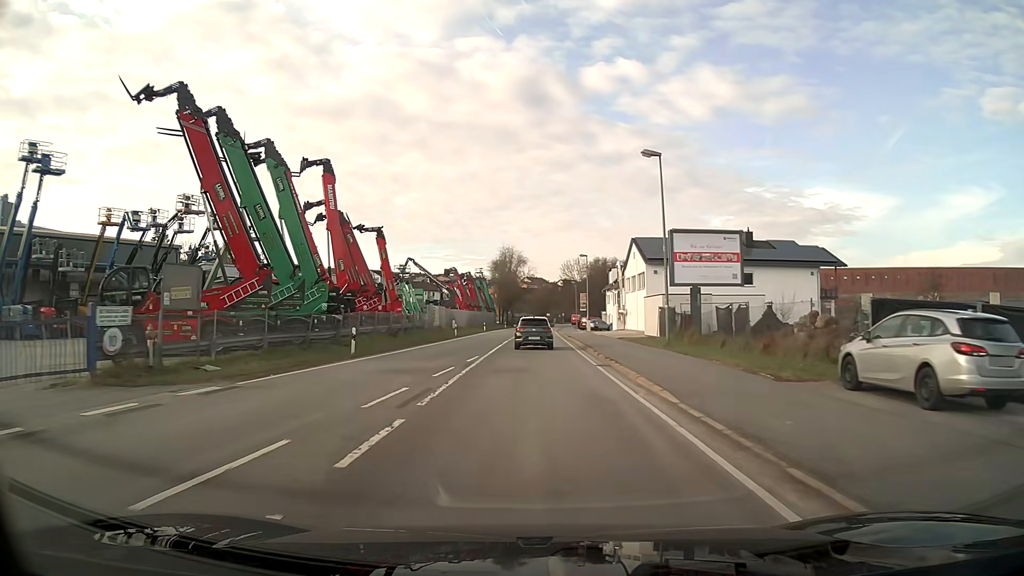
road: primary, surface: asphalt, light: Day
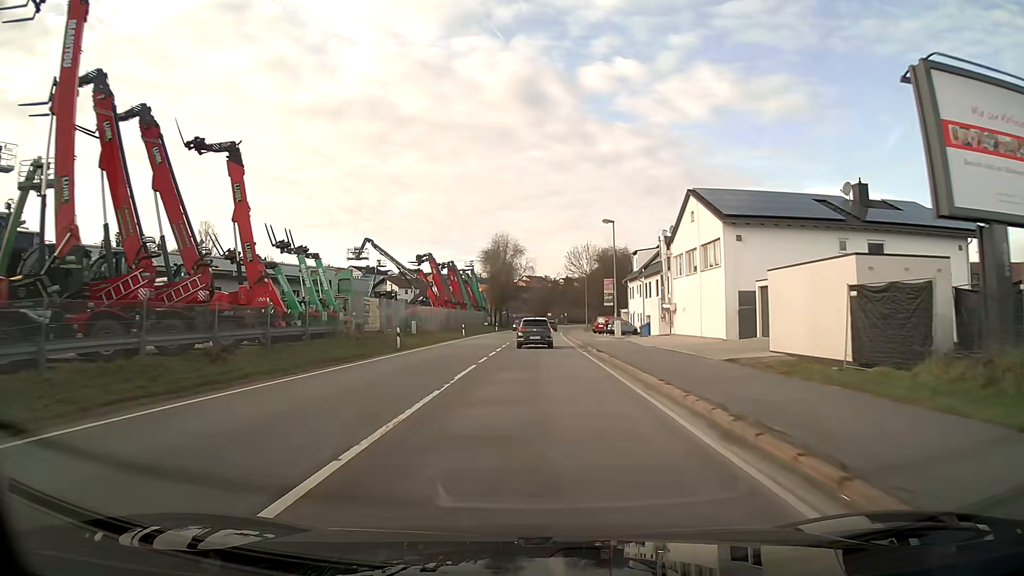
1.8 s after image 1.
(0.0, +24.4) m; 0°
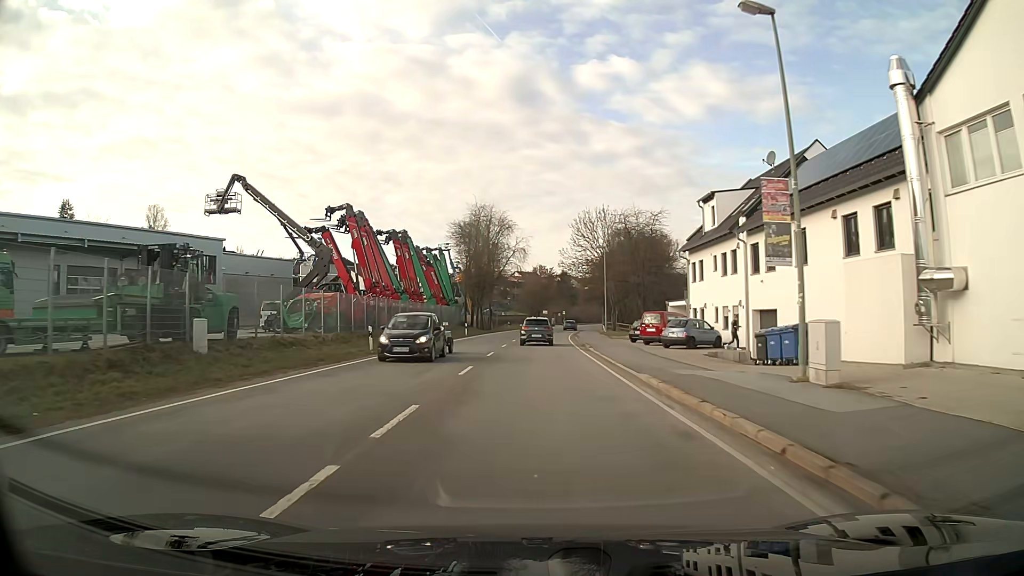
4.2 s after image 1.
(+0.1, +32.5) m; +1°
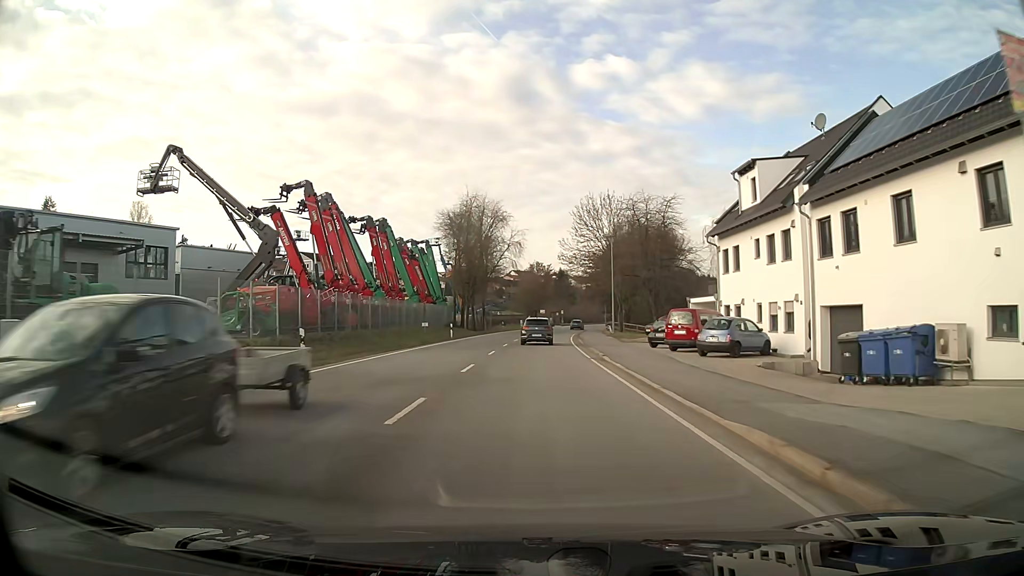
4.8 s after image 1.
(0.0, +8.0) m; 0°
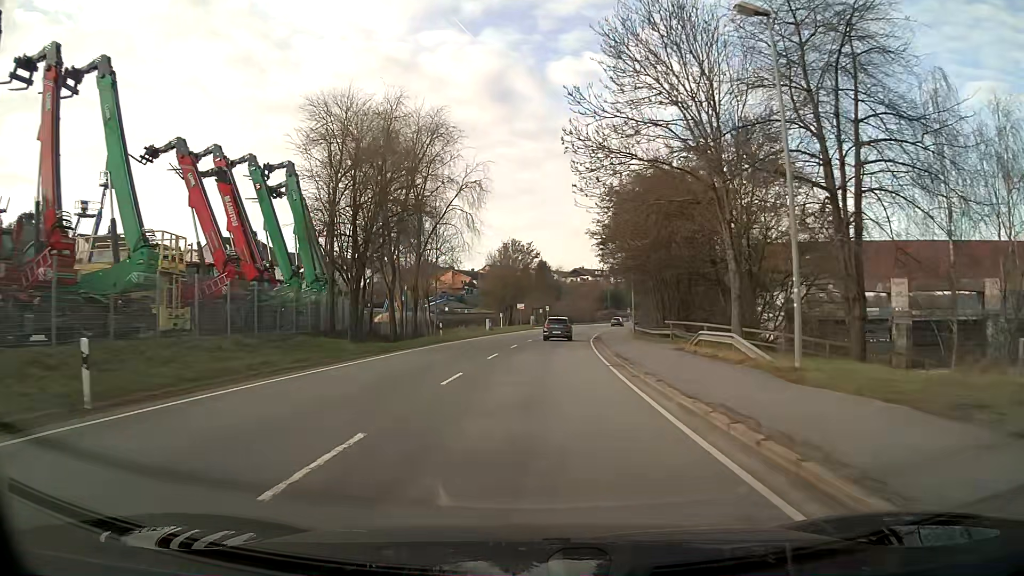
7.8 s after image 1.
(+0.6, +40.0) m; +2°
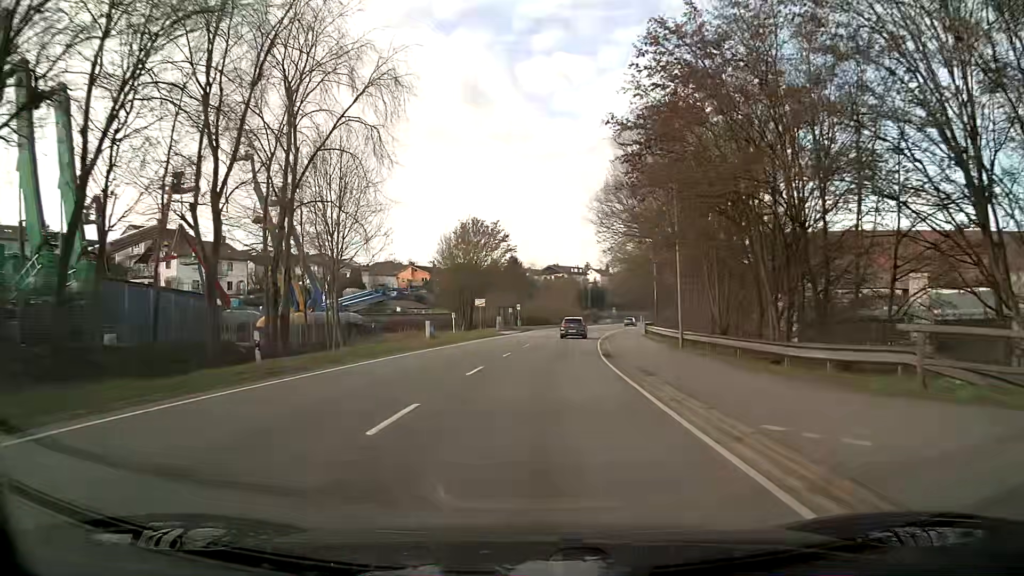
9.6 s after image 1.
(+0.5, +24.1) m; +3°
